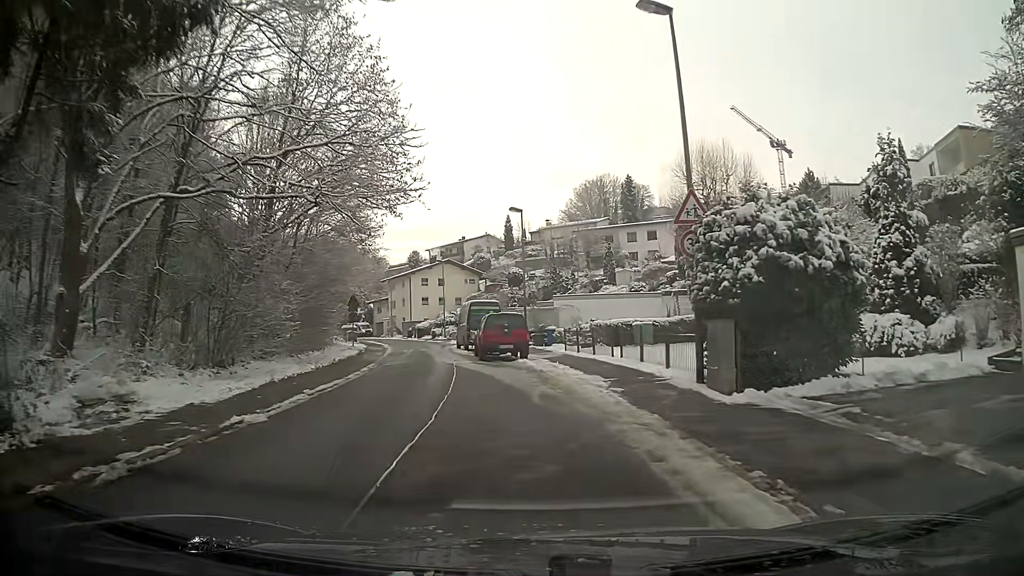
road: residential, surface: asphalt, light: Day
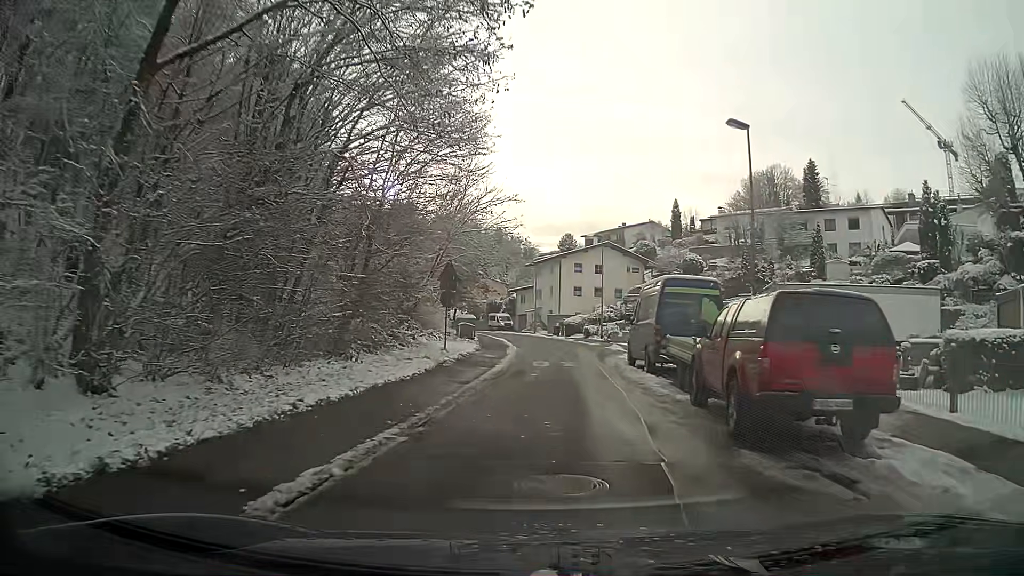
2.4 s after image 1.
(-2.4, +17.6) m; -12°
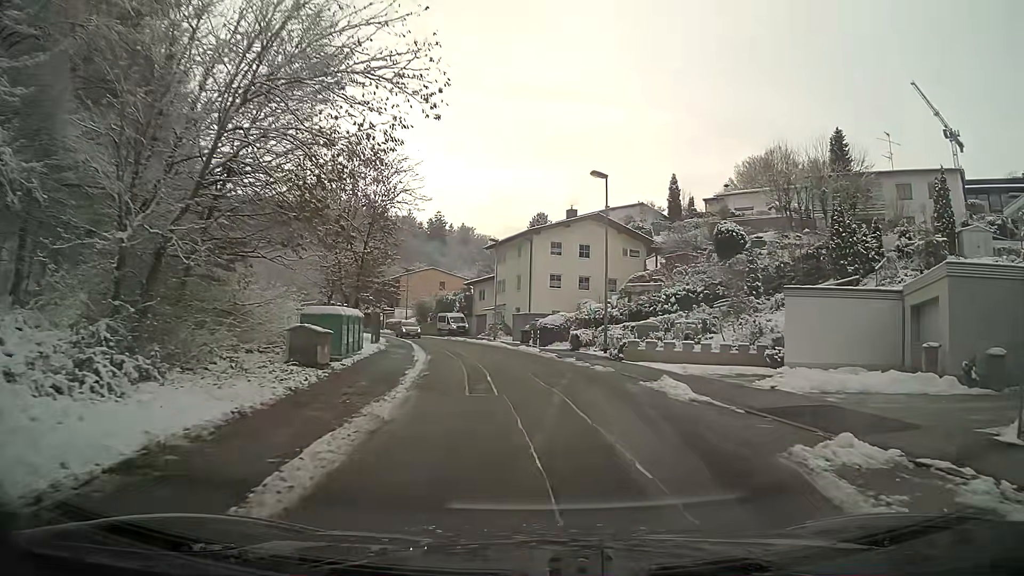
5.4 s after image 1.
(+0.8, +22.8) m; +3°
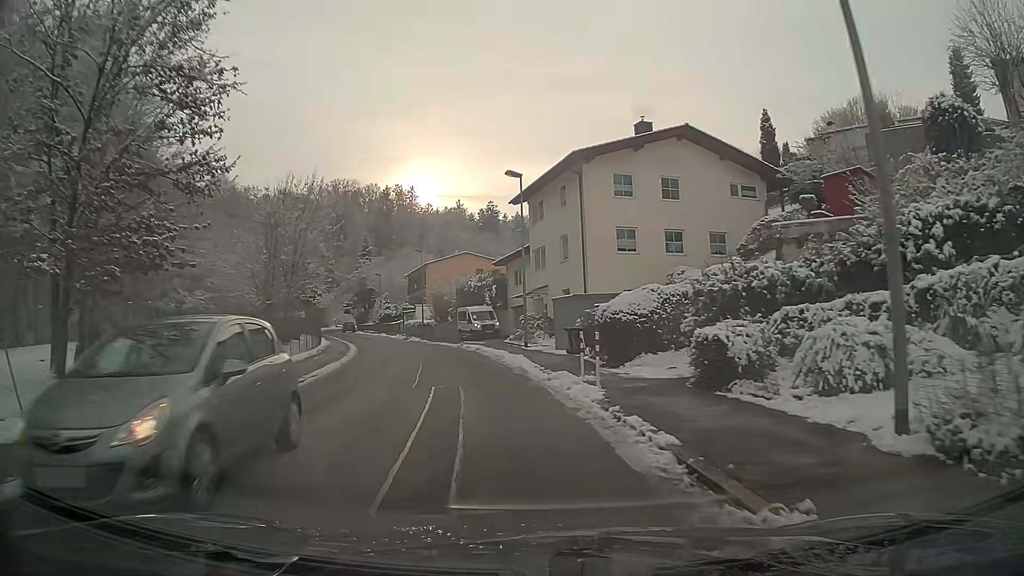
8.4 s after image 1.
(-0.2, +23.7) m; -8°
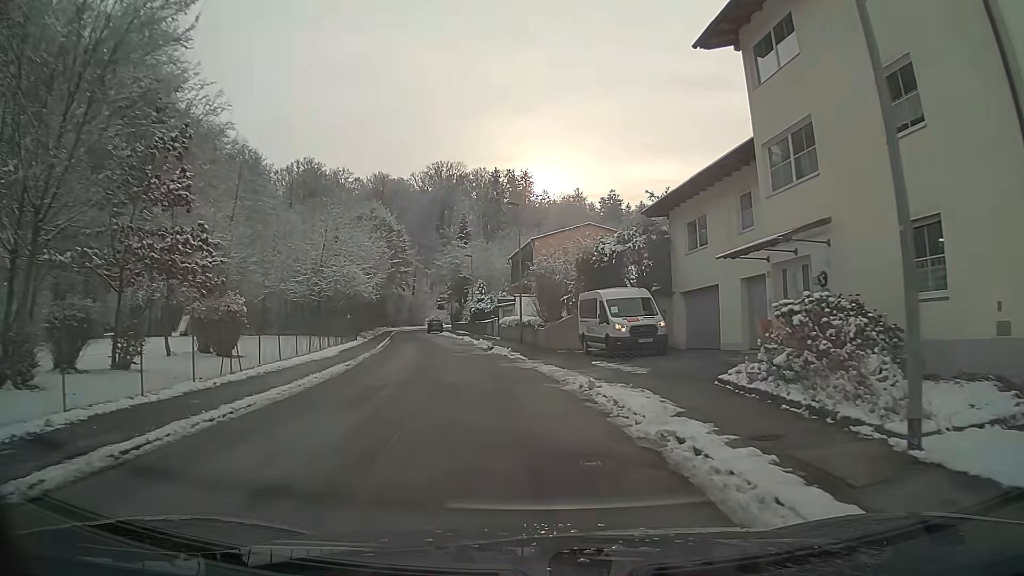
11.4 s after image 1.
(-2.1, +24.9) m; -9°
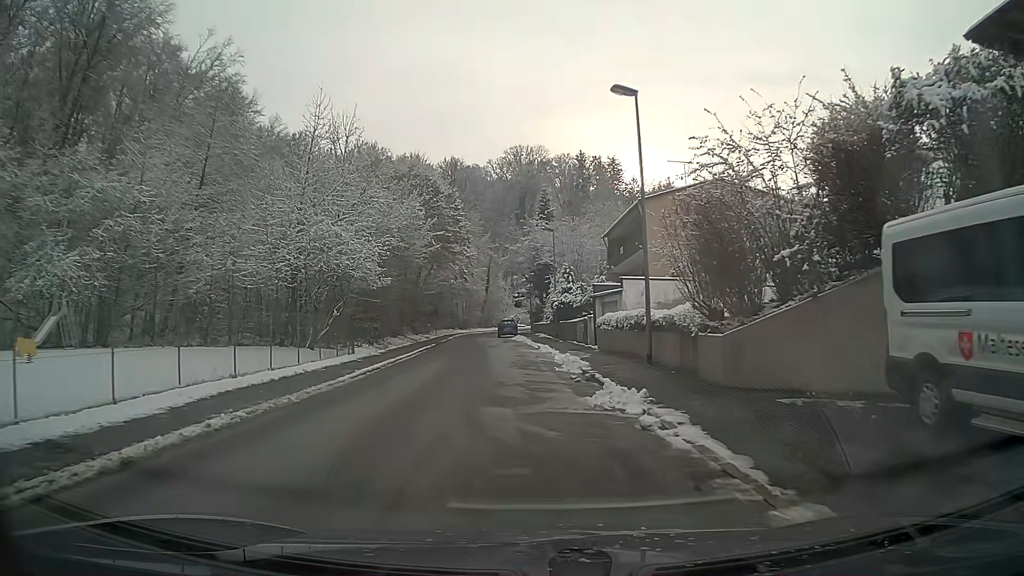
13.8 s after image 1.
(-1.2, +19.6) m; -7°
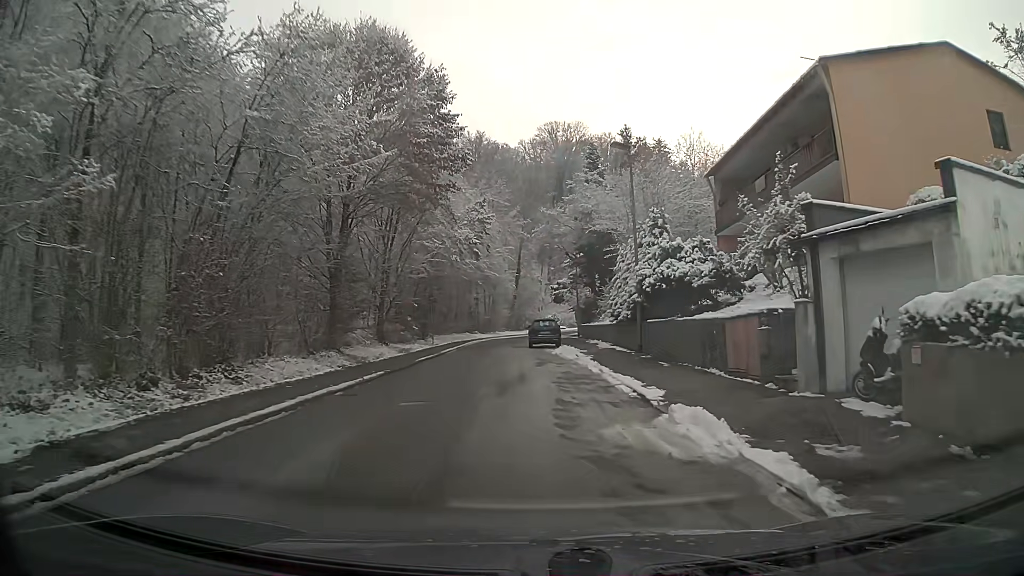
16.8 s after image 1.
(-0.9, +24.0) m; -3°
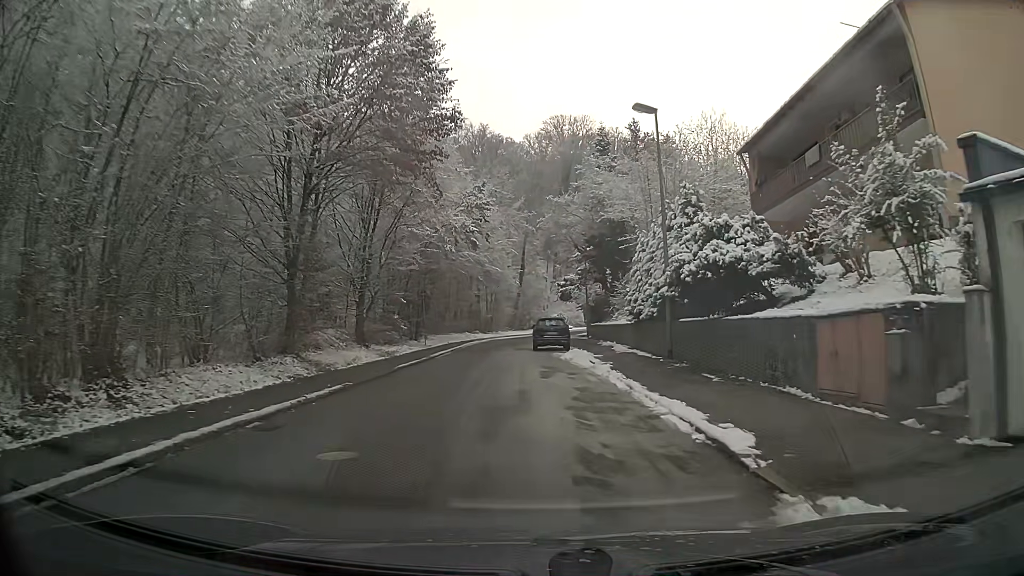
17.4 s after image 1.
(0.0, +4.8) m; -1°
